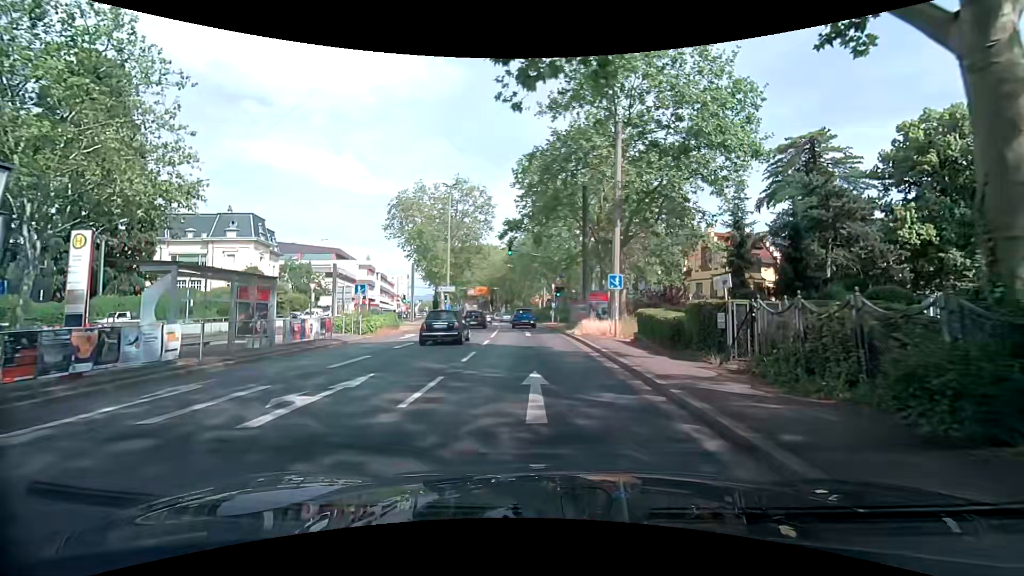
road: primary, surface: asphalt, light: Day
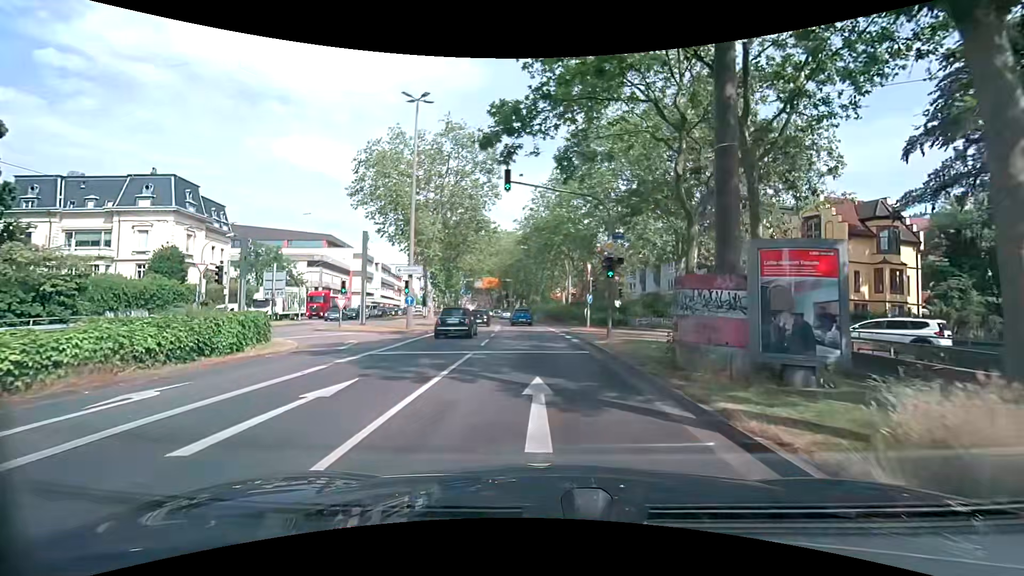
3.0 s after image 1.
(-0.6, +21.2) m; -4°
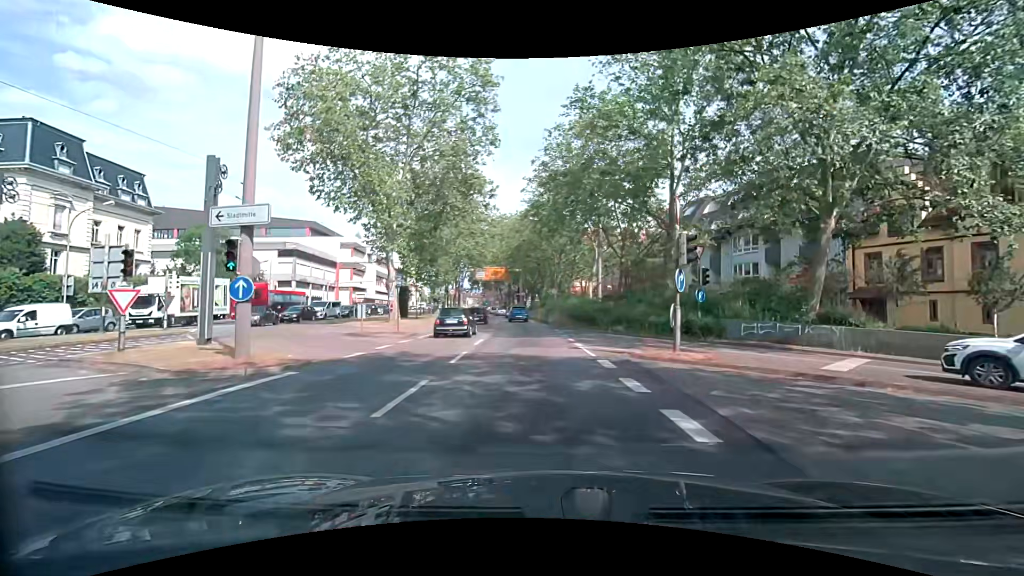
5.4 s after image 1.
(-0.2, +18.1) m; -2°
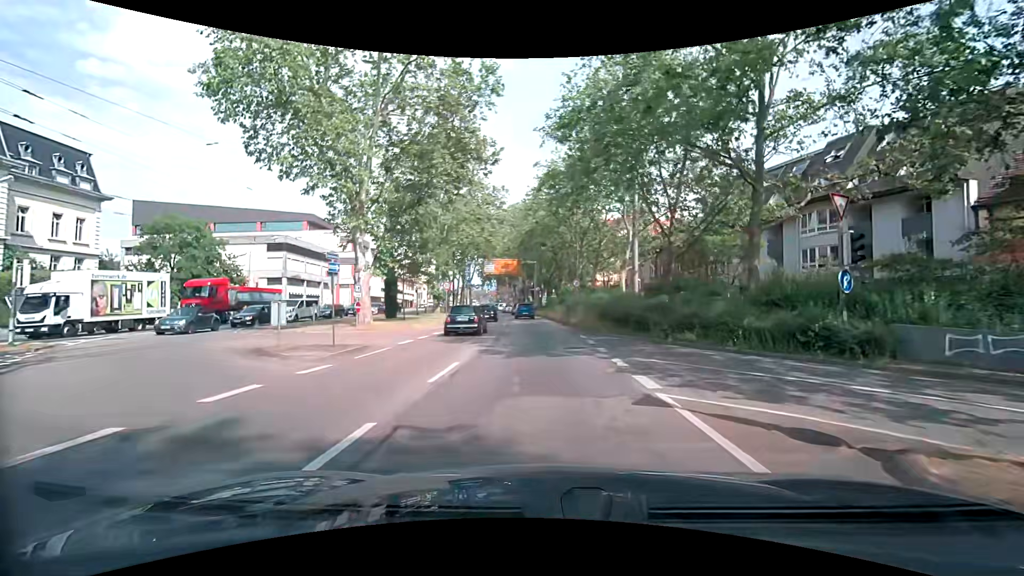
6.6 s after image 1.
(-0.1, +9.5) m; -2°
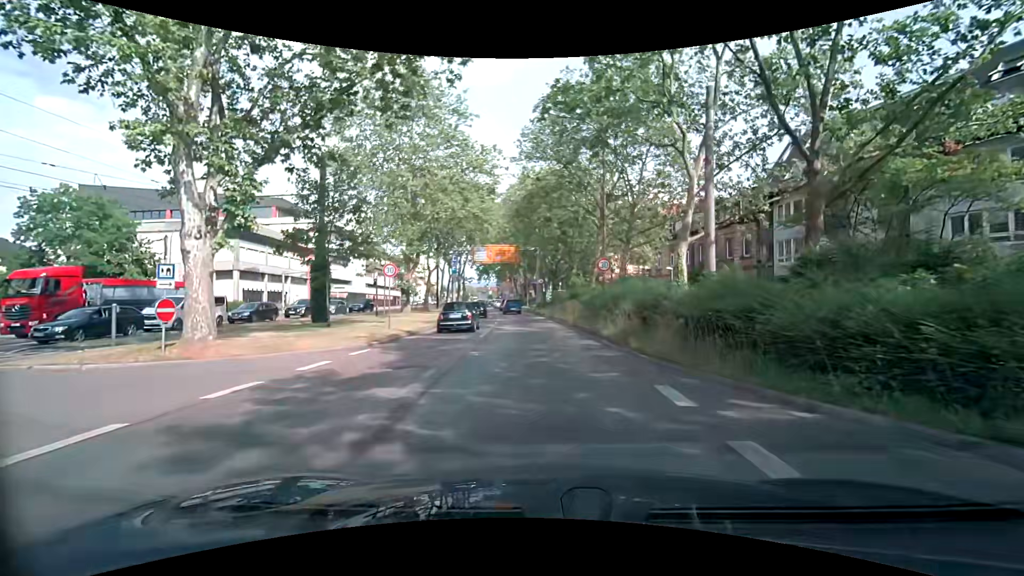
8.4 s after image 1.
(0.0, +13.7) m; +1°
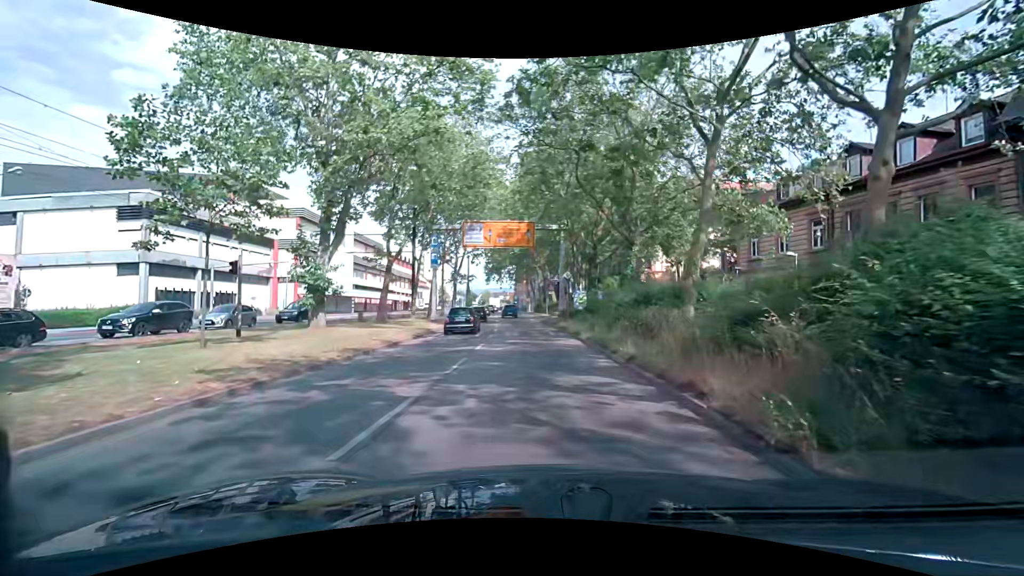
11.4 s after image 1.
(-0.6, +19.8) m; -3°
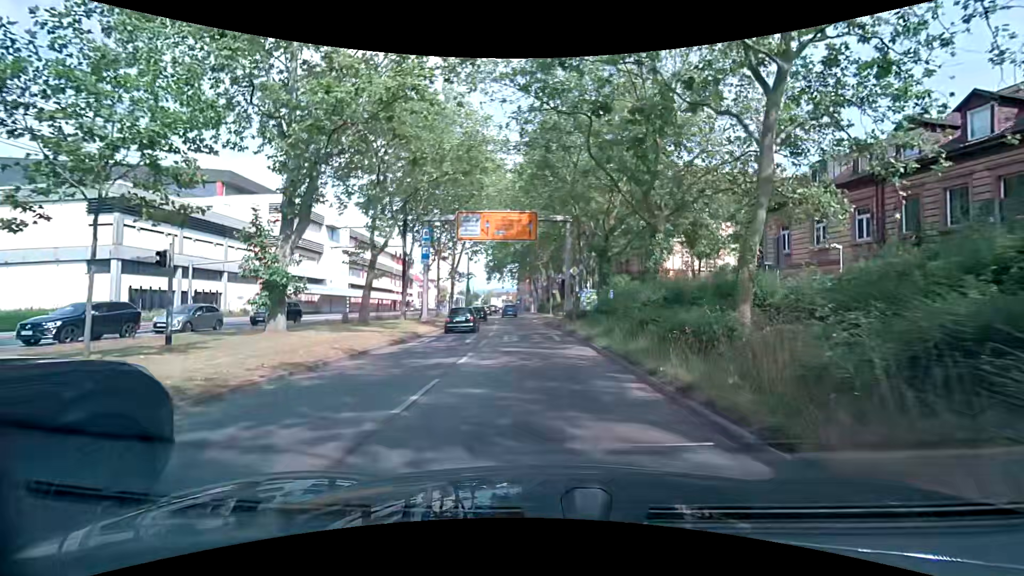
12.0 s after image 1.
(0.0, +3.8) m; +1°
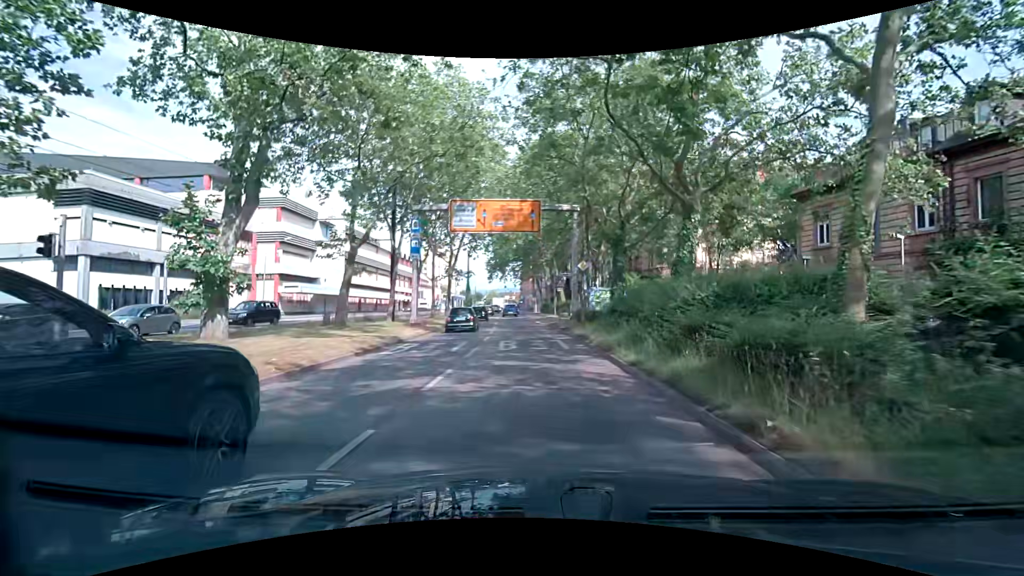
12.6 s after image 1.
(0.0, +3.8) m; 0°
(0, +10) (-1, +20) (-2, +30) (-3, +40) (-4, +50) (-5, +60) (-6, +70) (-7, +80) (-8, +90) (-8, +100) m
